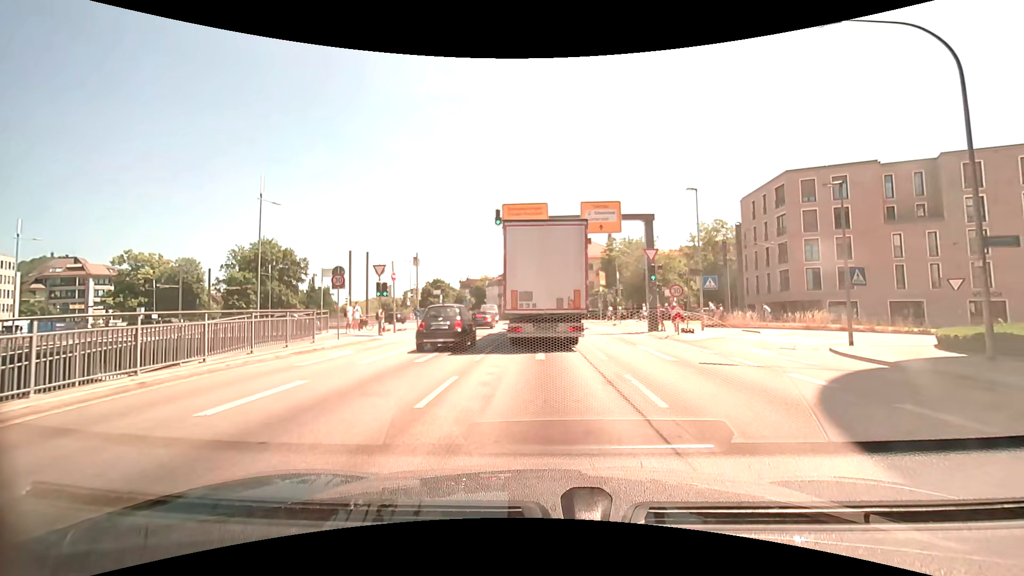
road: primary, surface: asphalt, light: Day
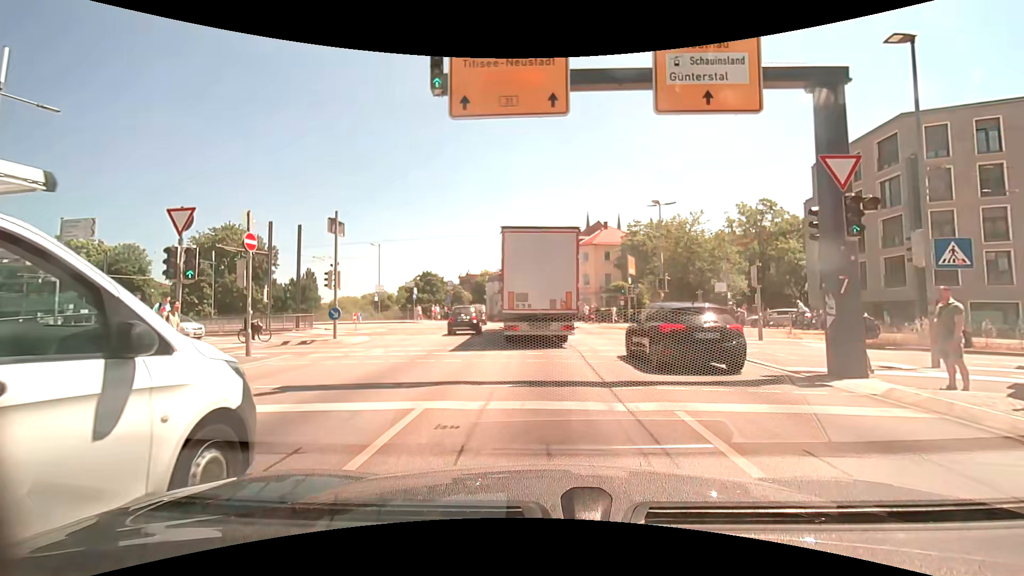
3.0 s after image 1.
(-0.1, +16.3) m; 0°
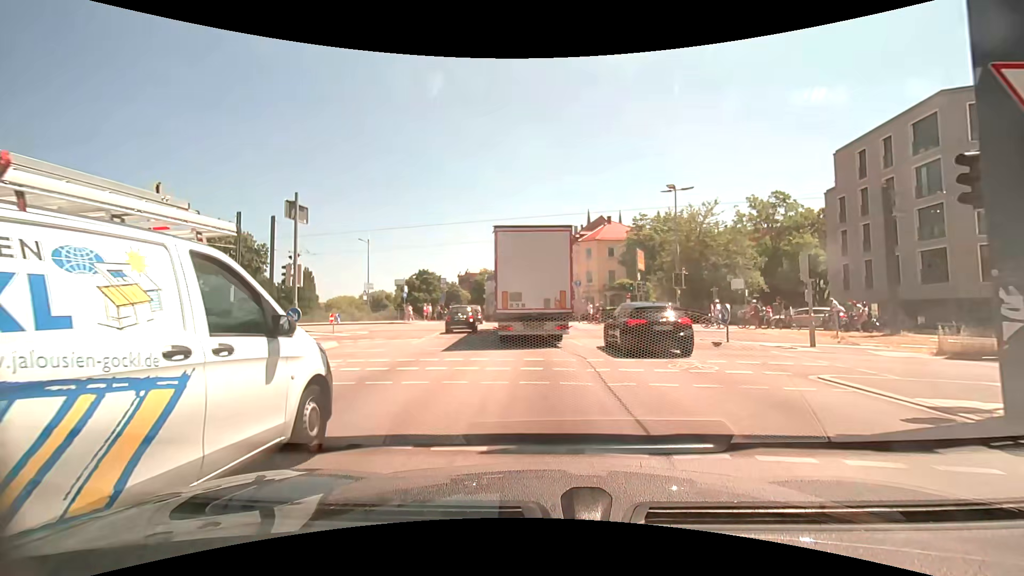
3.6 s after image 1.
(0.0, +3.8) m; 0°
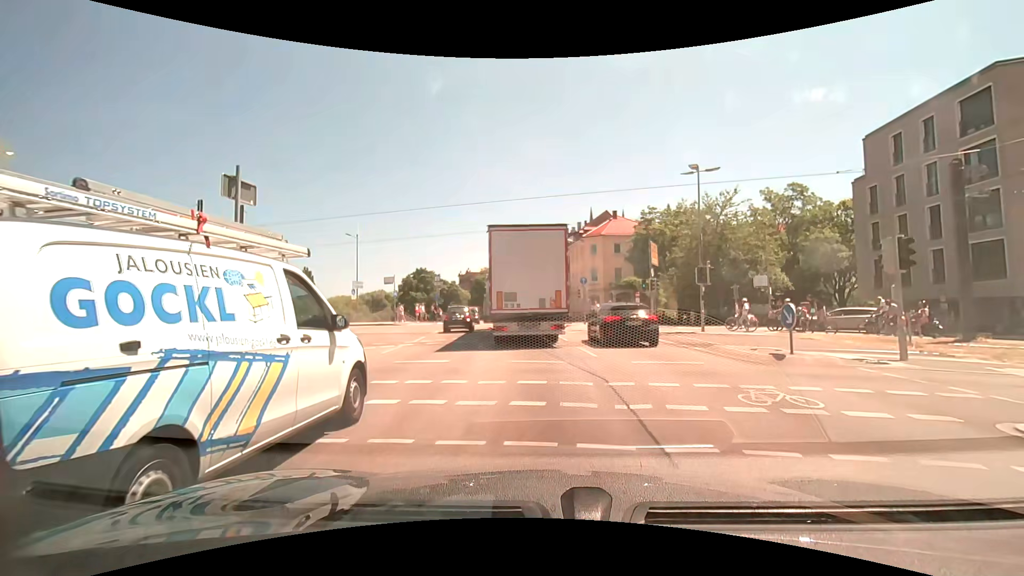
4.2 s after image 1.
(0.0, +3.9) m; -1°
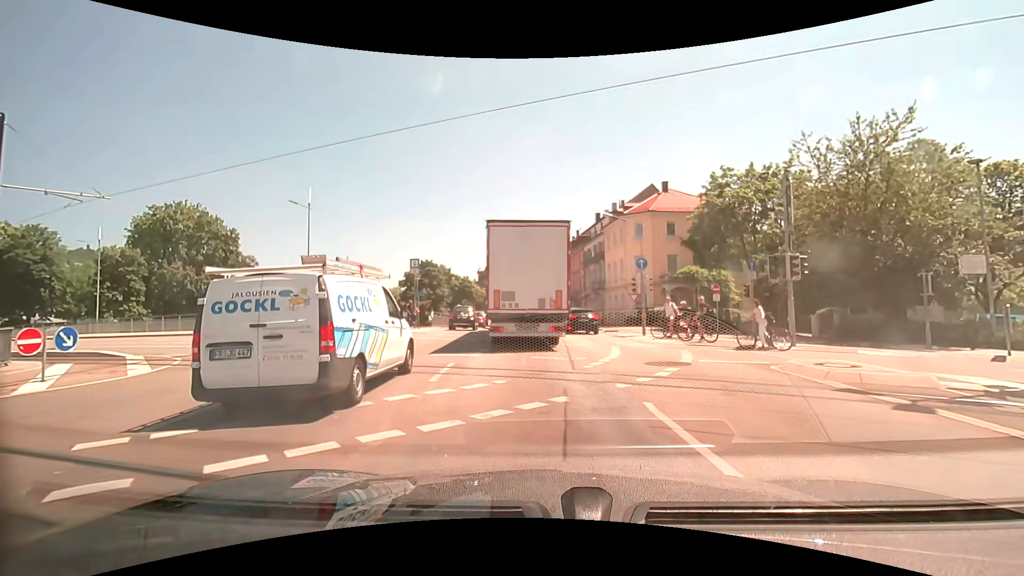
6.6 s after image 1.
(-0.3, +15.5) m; -3°
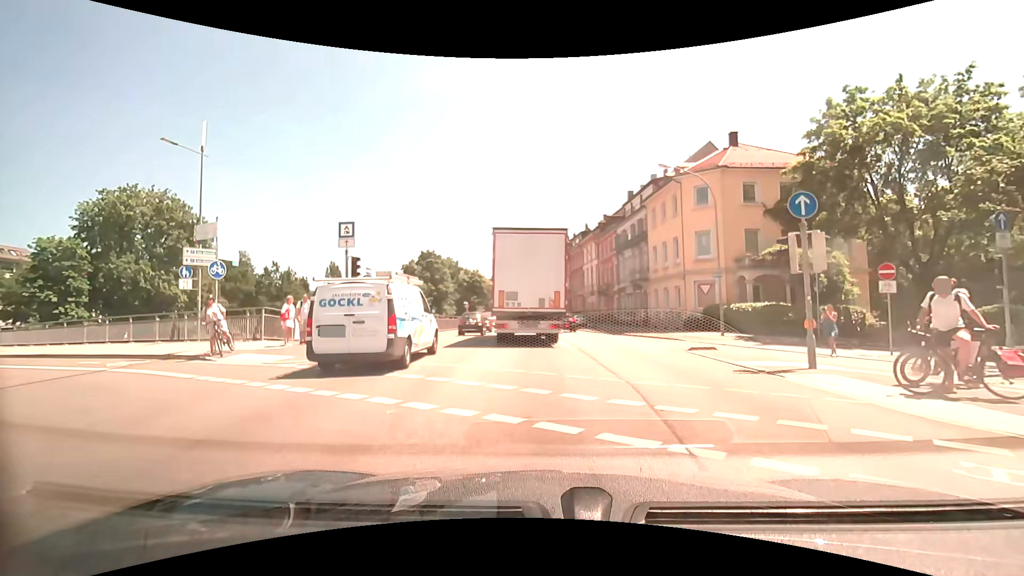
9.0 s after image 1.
(-0.2, +13.5) m; -1°
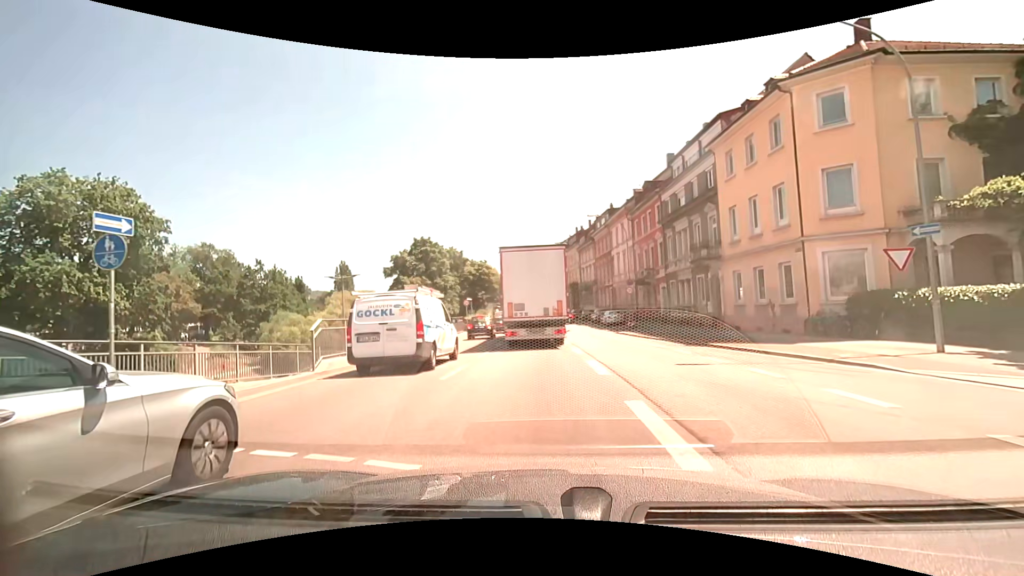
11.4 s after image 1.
(-0.4, +13.8) m; -2°
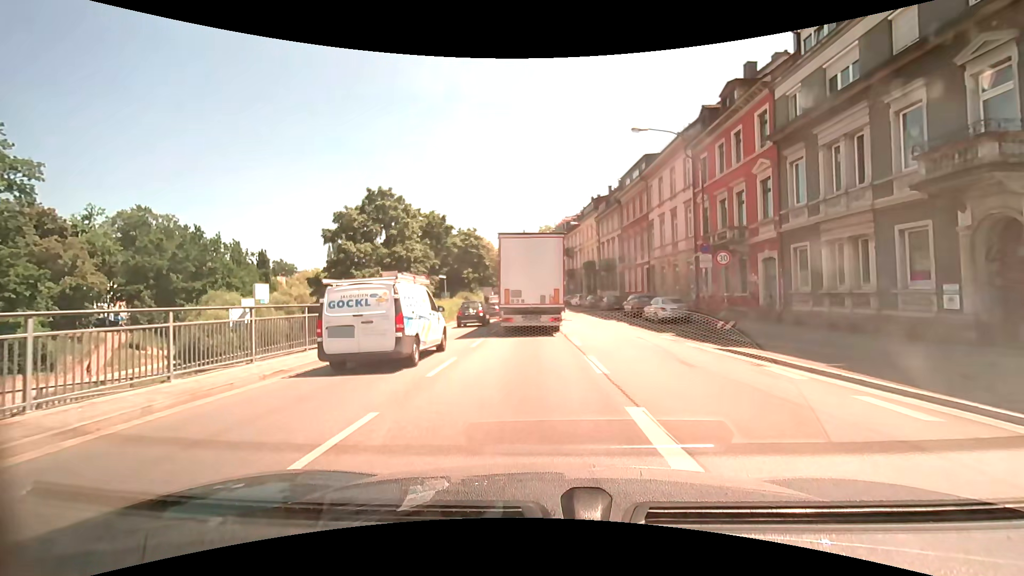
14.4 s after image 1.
(-0.3, +18.9) m; -1°
